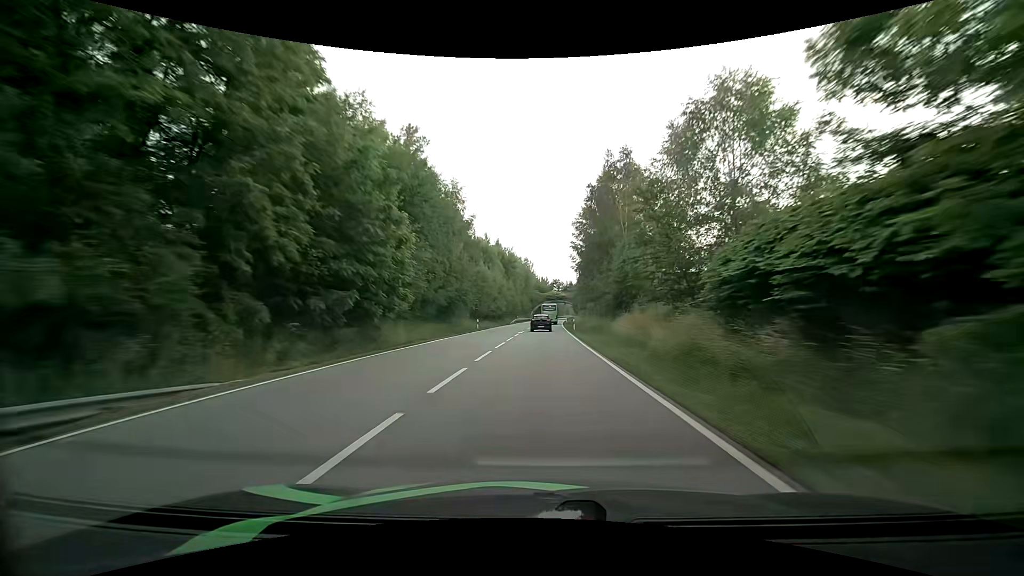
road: primary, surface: asphalt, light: Day
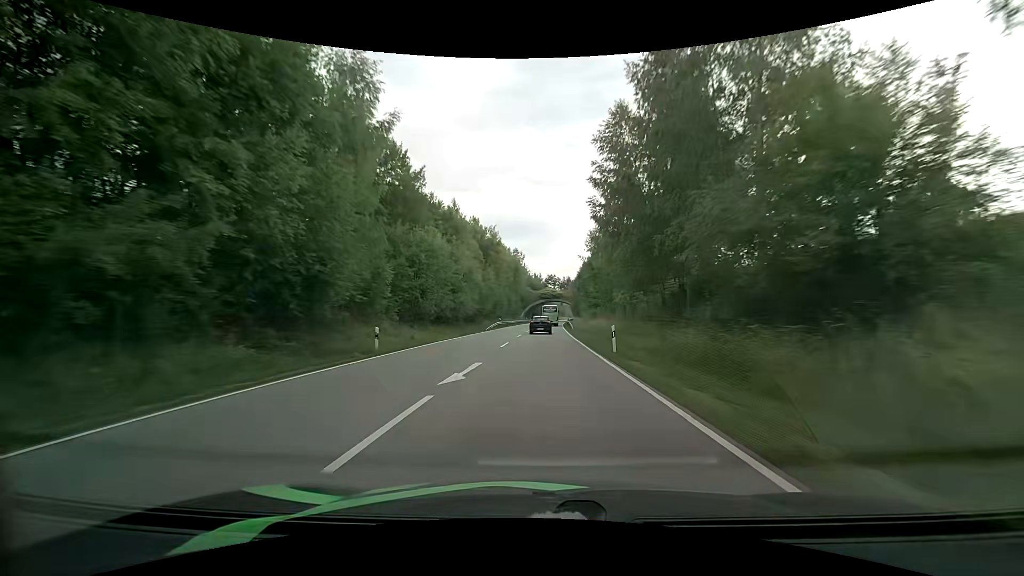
(+0.4, +28.7) m; +1°
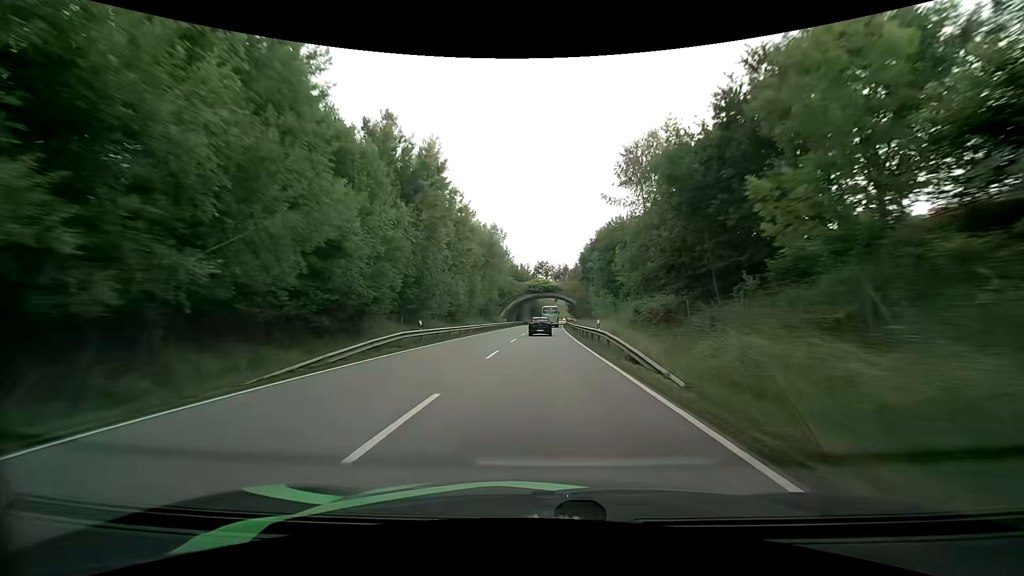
(+0.2, +42.0) m; +1°
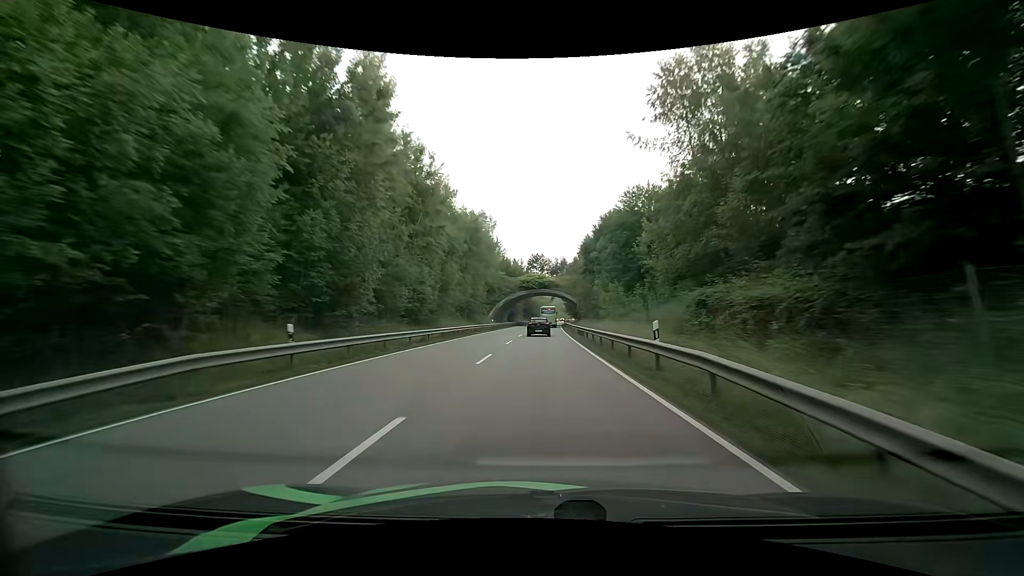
(0.0, +14.0) m; 0°
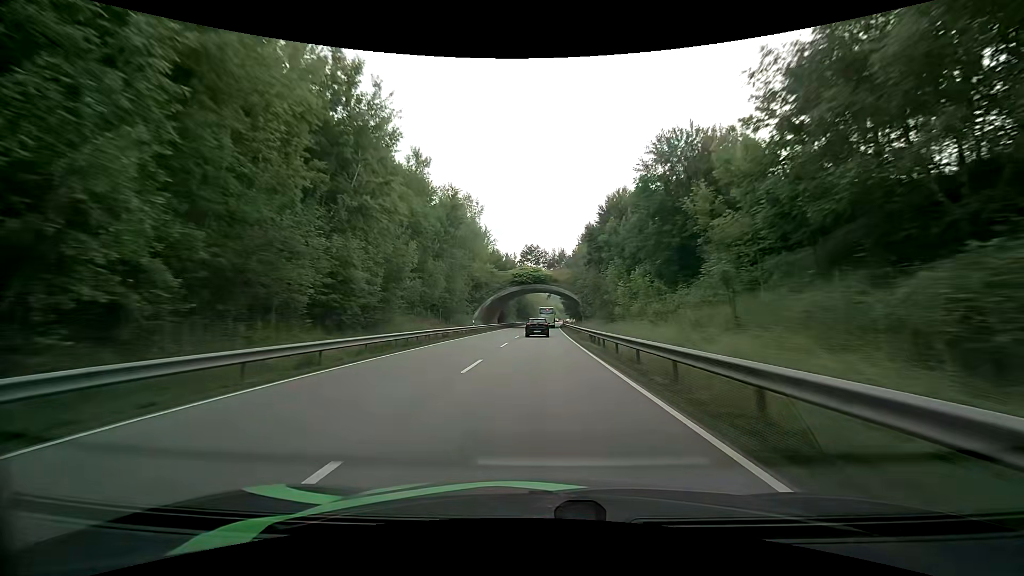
(+0.1, +14.1) m; +1°
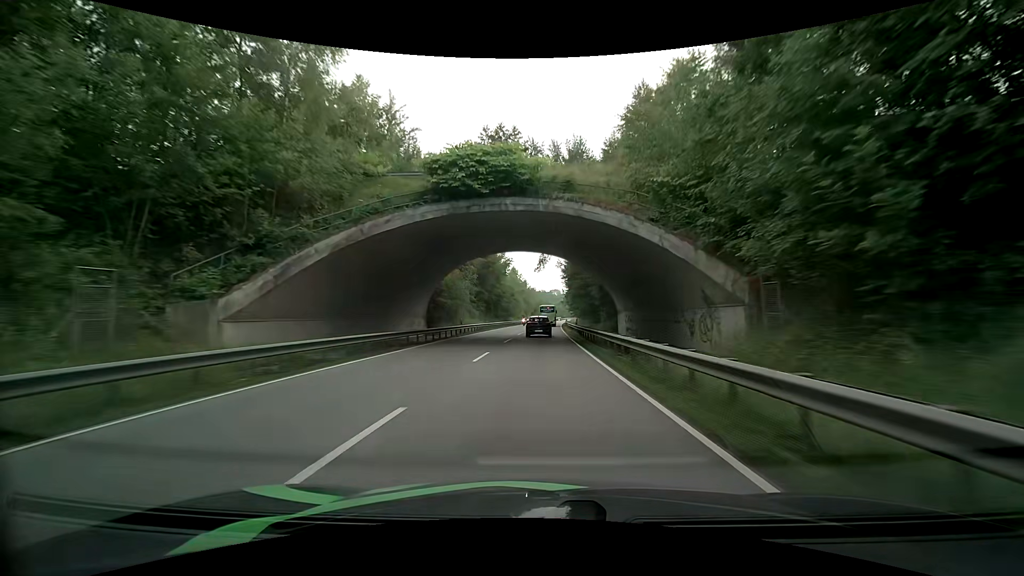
(+0.7, +57.2) m; +1°
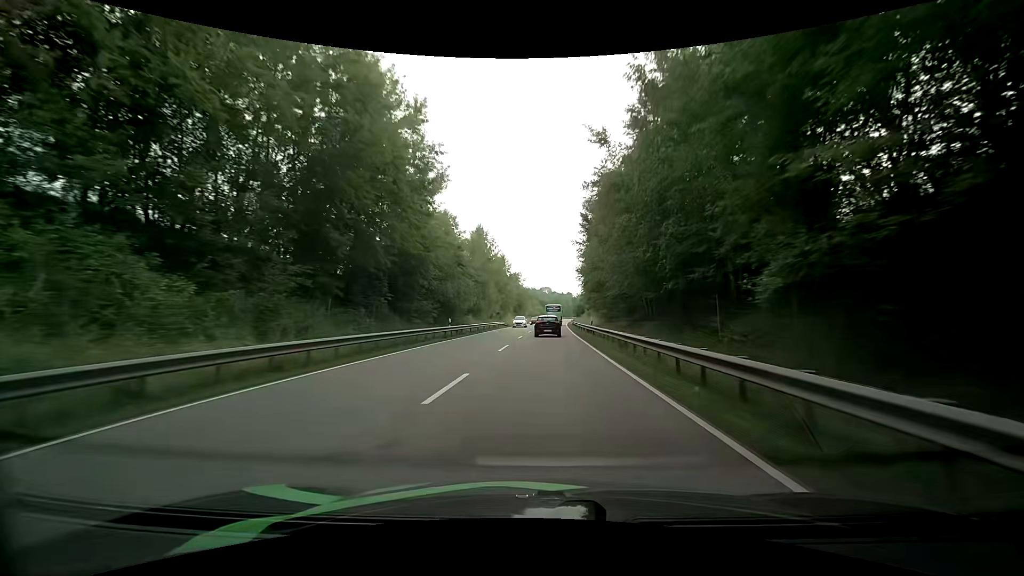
(+1.1, +55.6) m; +2°
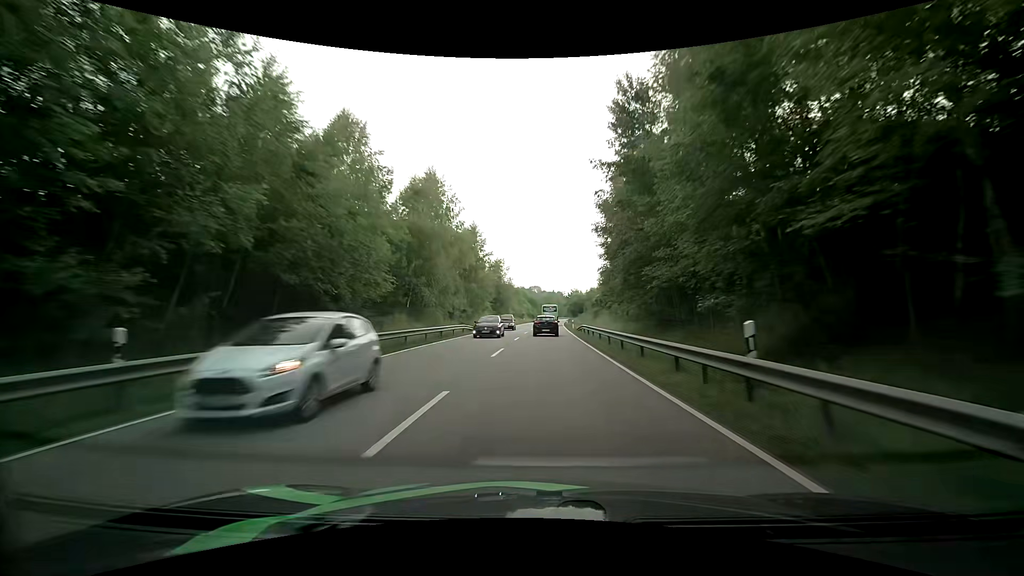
(+0.2, +26.6) m; +1°
(0, +10) (0, +20) (0, +30) (+1, +40) (+1, +50) (+1, +60) (+2, +70) (+2, +80) (+3, +90) (+3, +100) m
